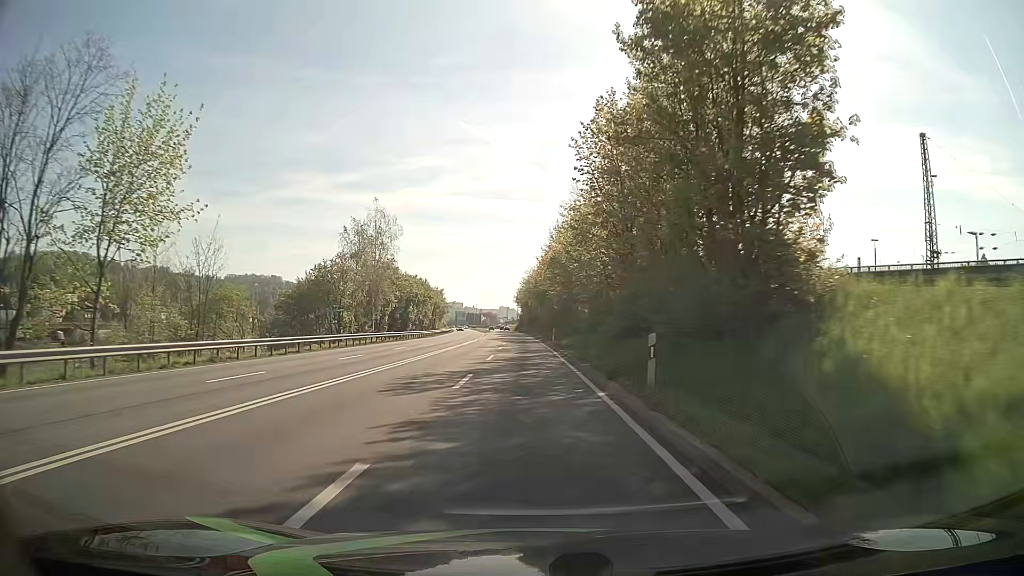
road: primary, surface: asphalt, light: Day
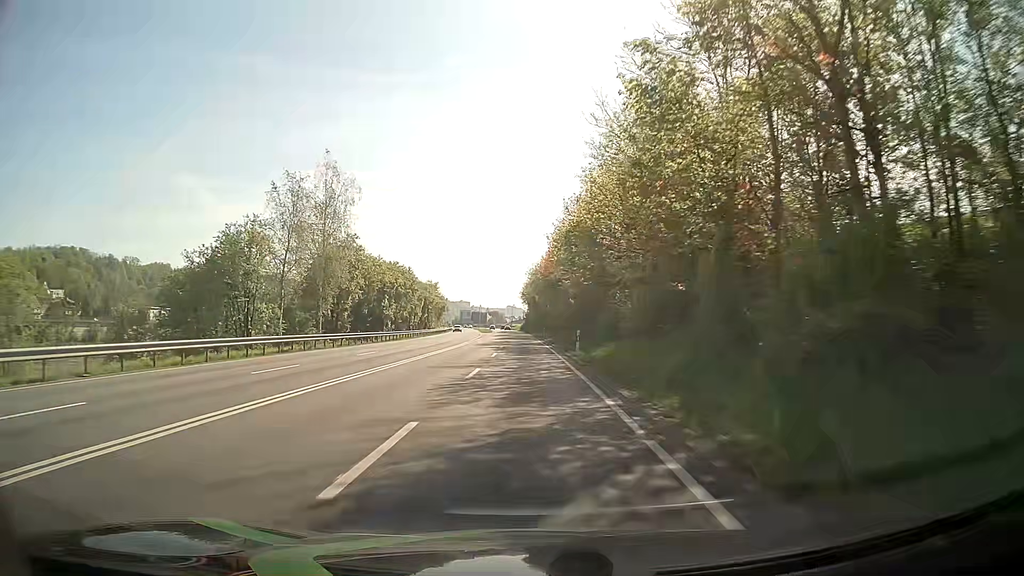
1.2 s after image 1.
(-0.1, +21.4) m; -1°
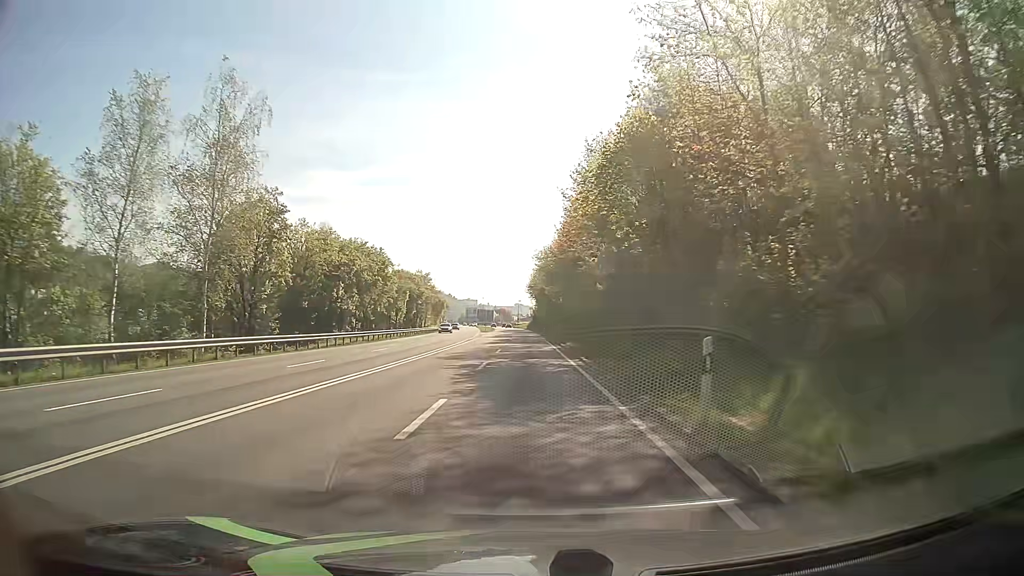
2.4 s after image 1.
(-0.1, +21.5) m; -1°
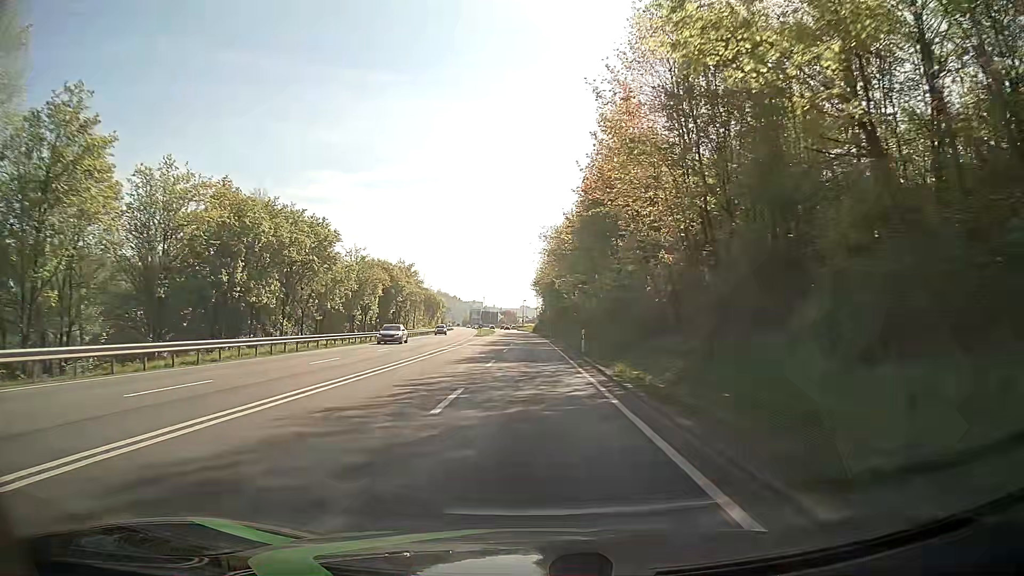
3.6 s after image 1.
(-0.1, +21.5) m; 0°
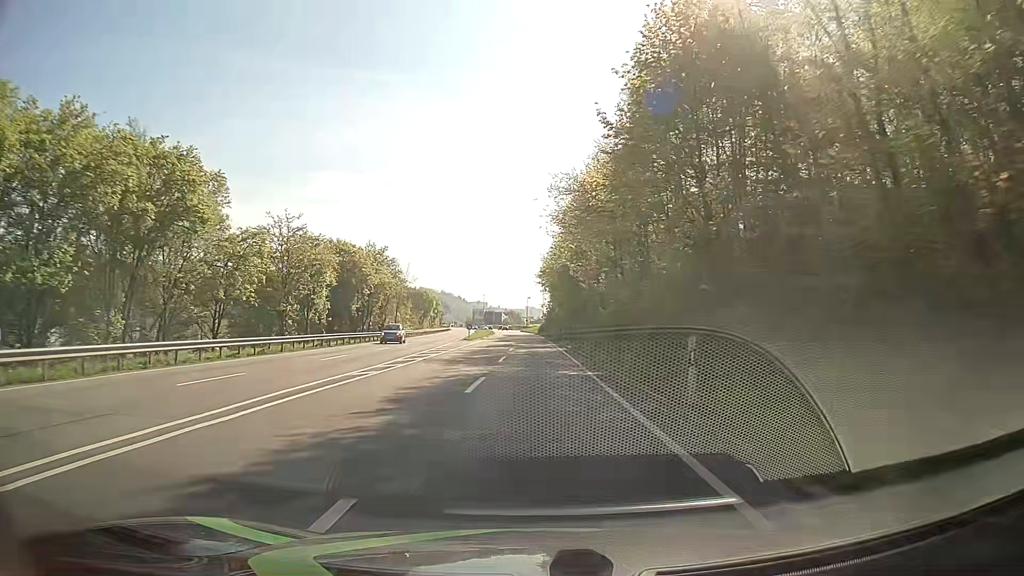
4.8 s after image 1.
(-0.2, +21.5) m; -1°
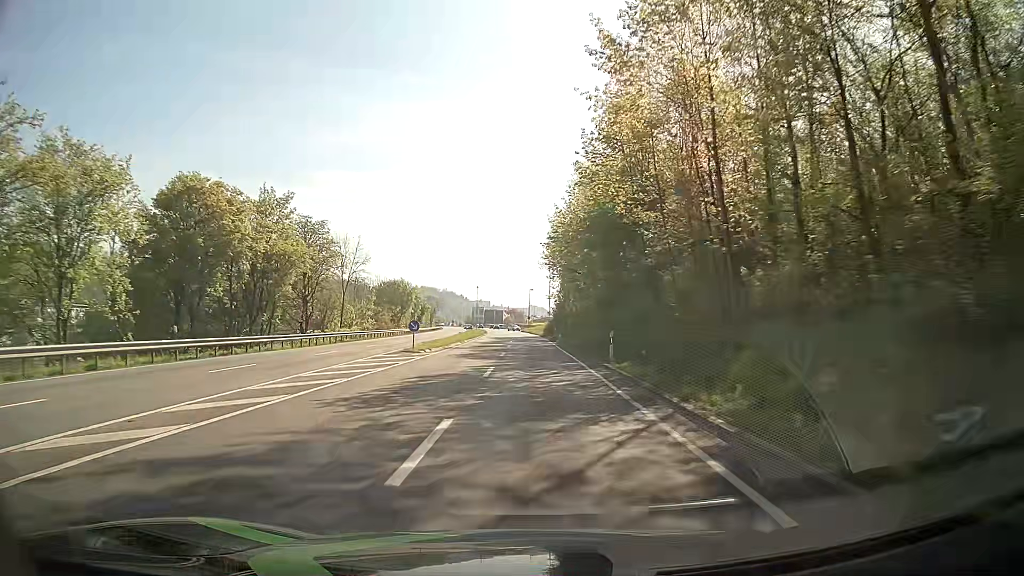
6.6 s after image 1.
(-0.1, +32.2) m; 0°
(0, +10) (0, +20) (0, +30) (0, +40) (0, +50) (0, +60) (-1, +70) (-1, +80) (-1, +90) (-2, +100) m
